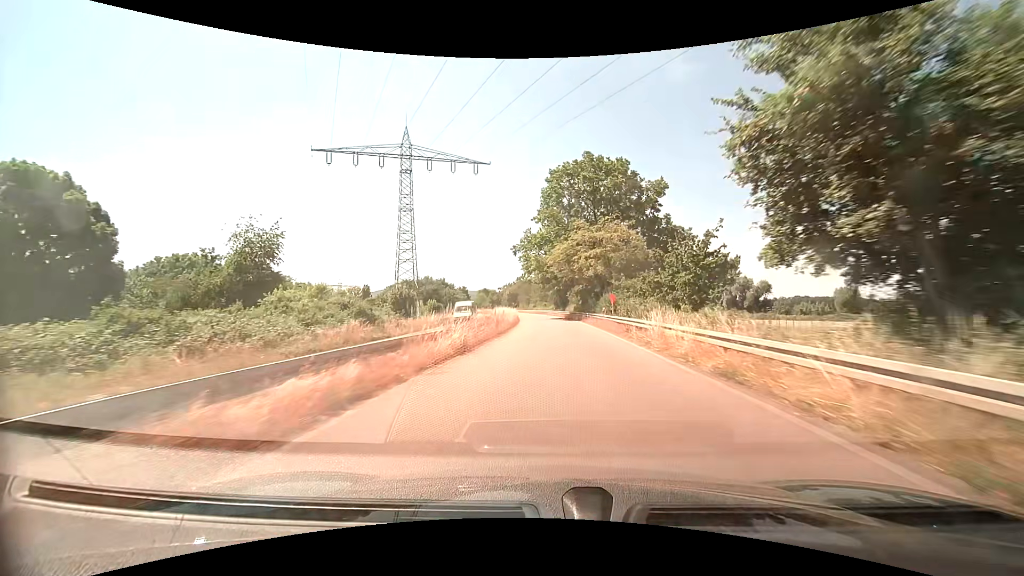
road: trunk_link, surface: asphalt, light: Day
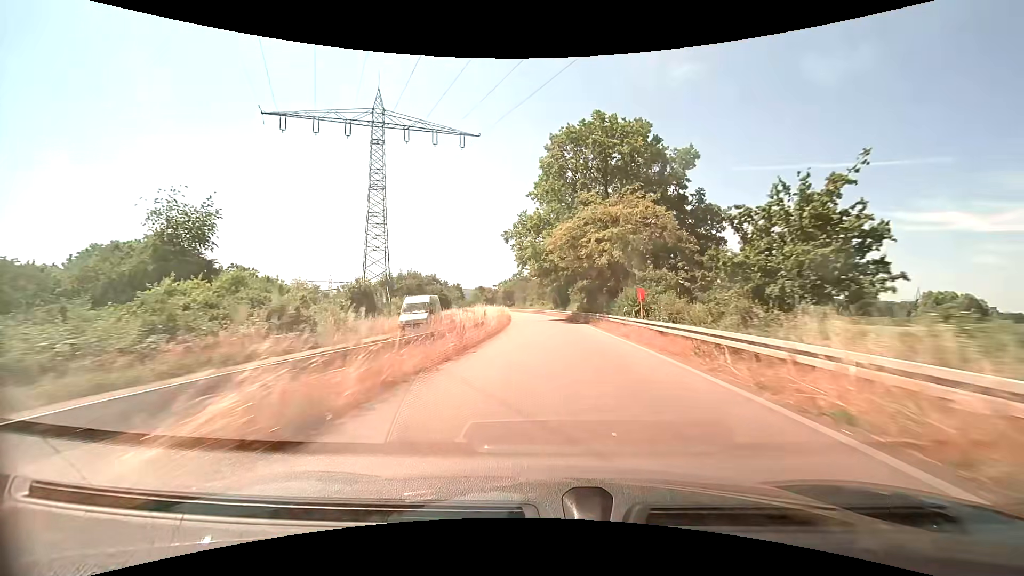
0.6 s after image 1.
(0.0, +10.9) m; 0°
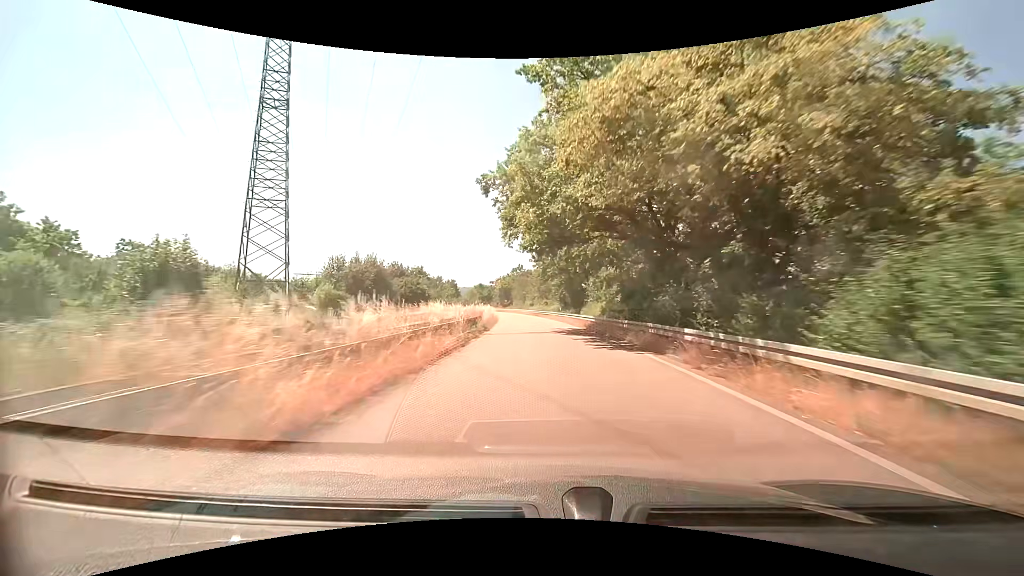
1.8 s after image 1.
(-0.1, +22.0) m; 0°
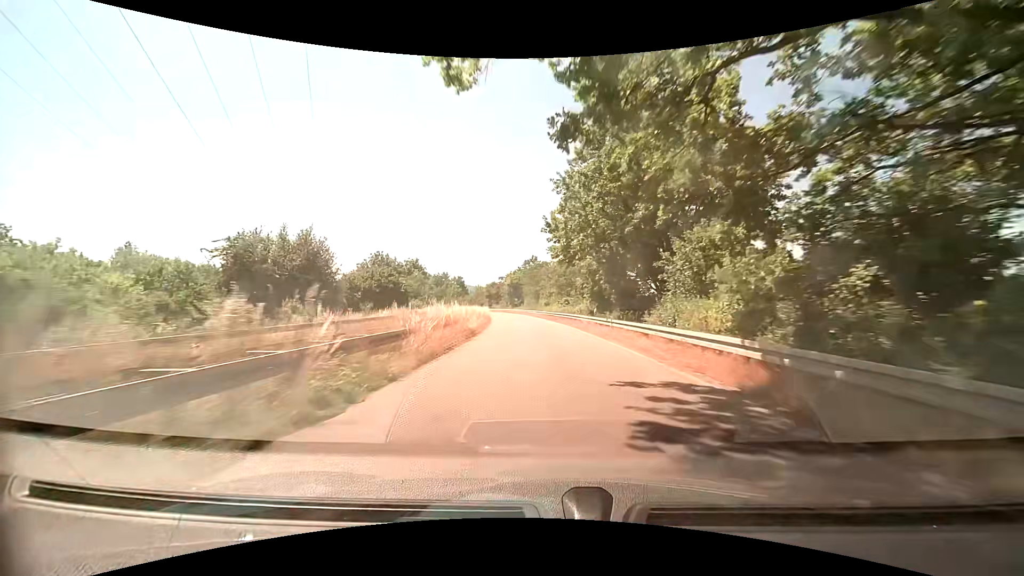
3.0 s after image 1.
(-0.3, +22.3) m; -2°
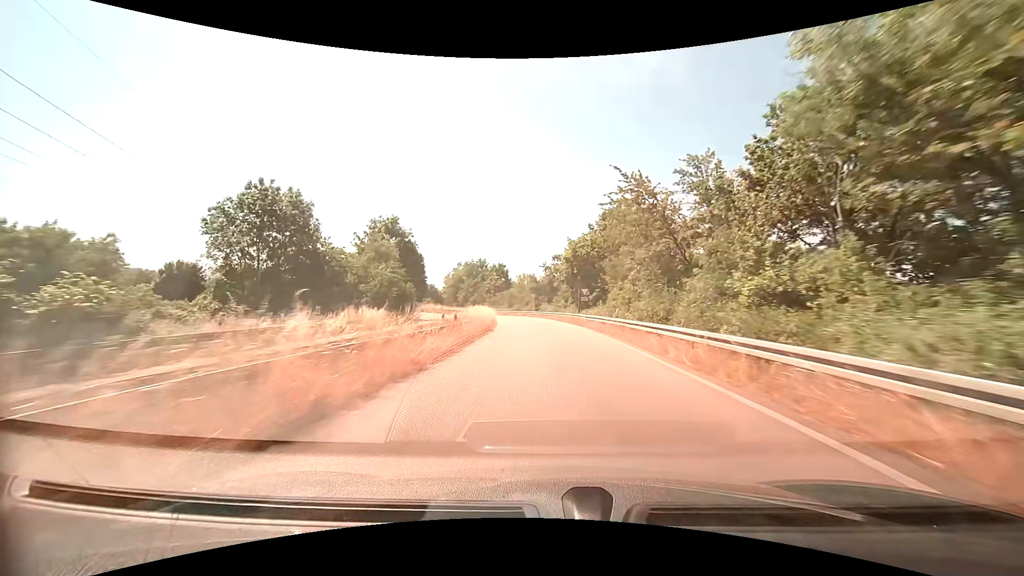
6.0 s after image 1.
(-3.2, +55.6) m; -7°
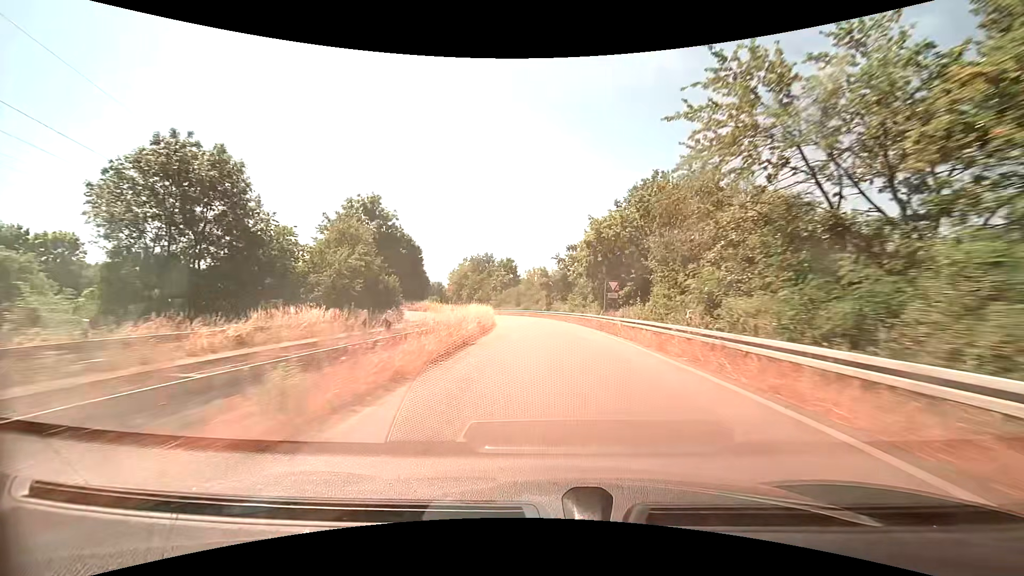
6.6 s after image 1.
(-0.2, +11.0) m; -1°
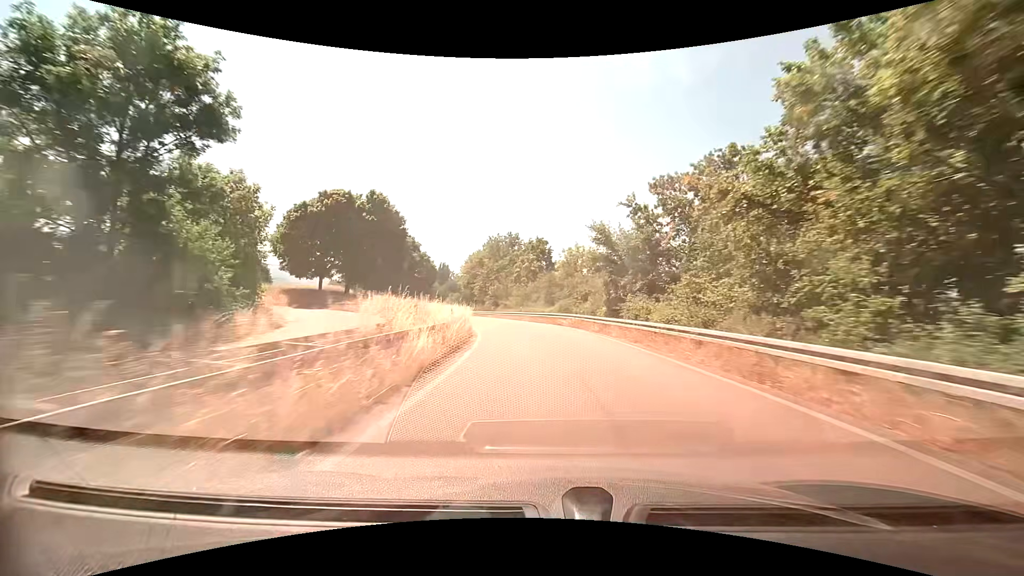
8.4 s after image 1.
(-1.1, +32.4) m; -4°
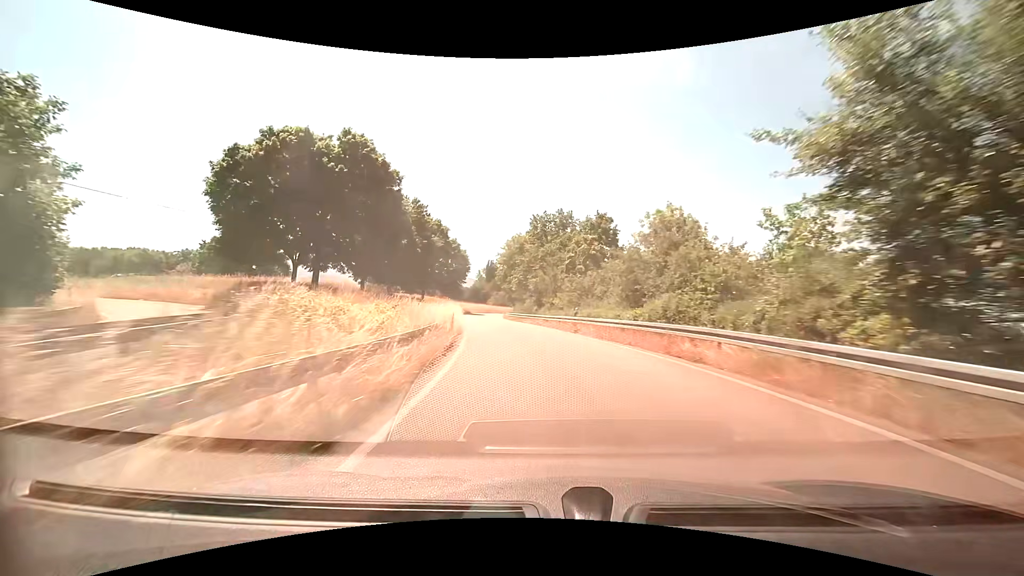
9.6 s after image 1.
(-1.0, +21.0) m; -6°
(0, +10) (-1, +20) (-2, +30) (-4, +40) (-5, +50) (-6, +60) (-7, +70) (-8, +80) (-7, +90) (-6, +99) m
